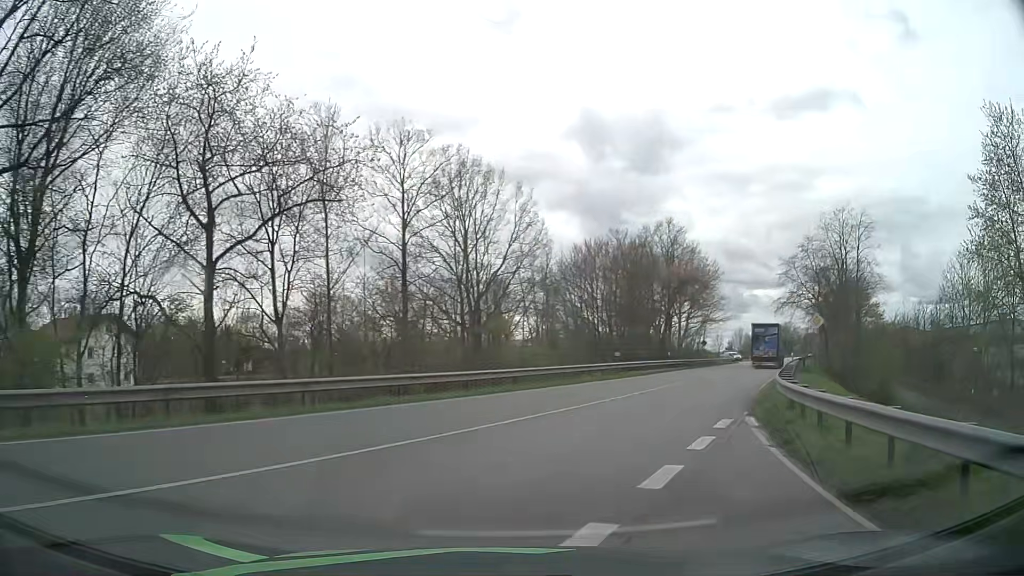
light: Day
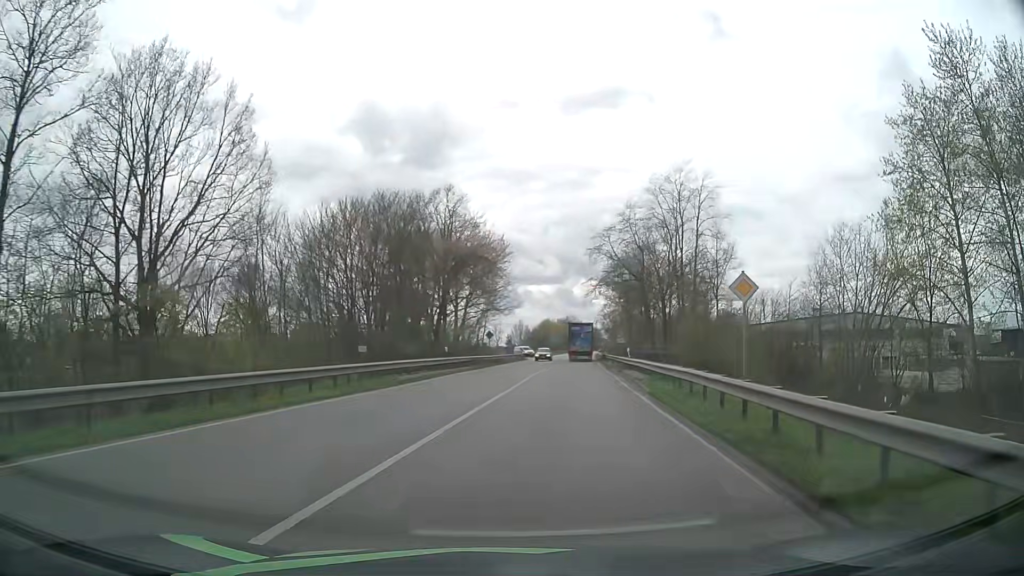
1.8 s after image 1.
(+3.0, +16.3) m; +19°
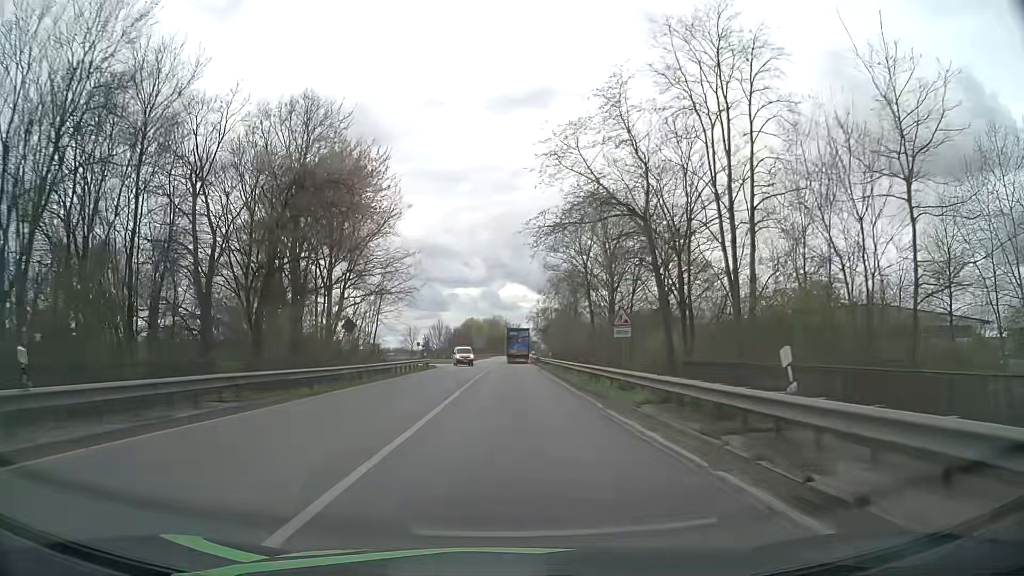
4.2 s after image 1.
(+2.5, +29.5) m; +6°
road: primary
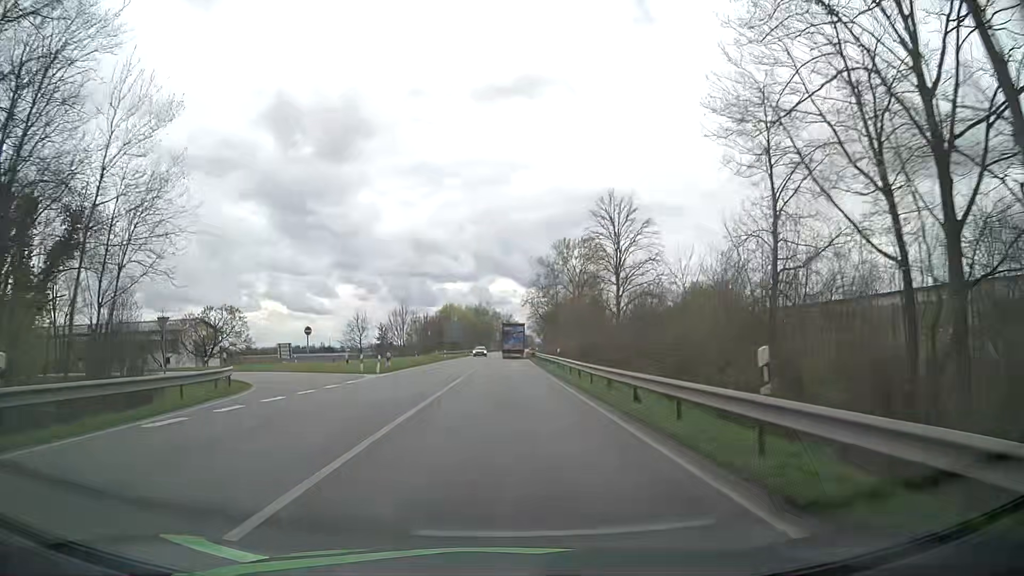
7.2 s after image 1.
(+0.6, +48.6) m; +1°
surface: asphalt
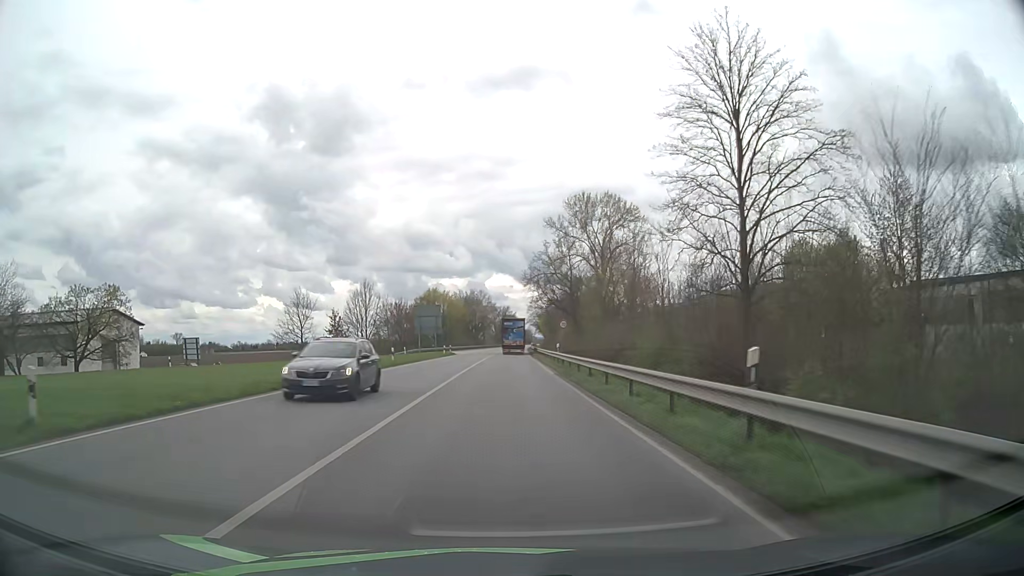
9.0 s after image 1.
(+0.2, +32.1) m; 0°
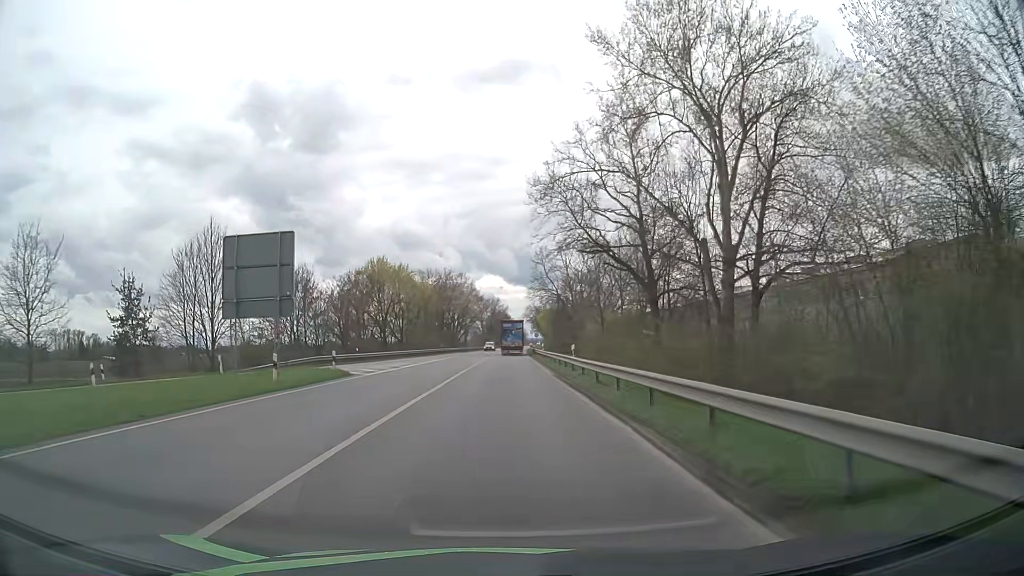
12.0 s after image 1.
(+0.3, +50.9) m; +1°
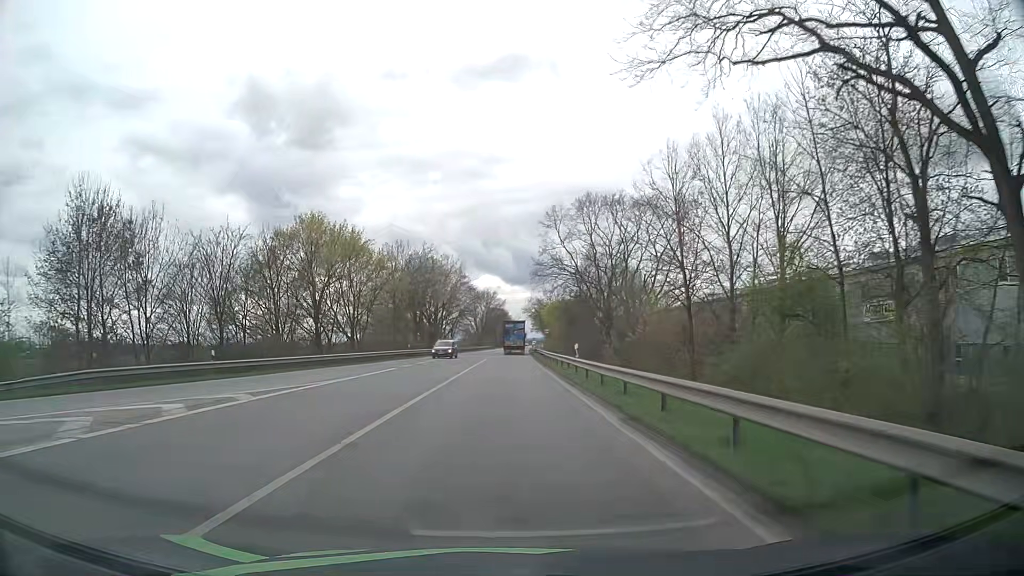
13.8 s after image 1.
(+0.1, +29.2) m; 0°
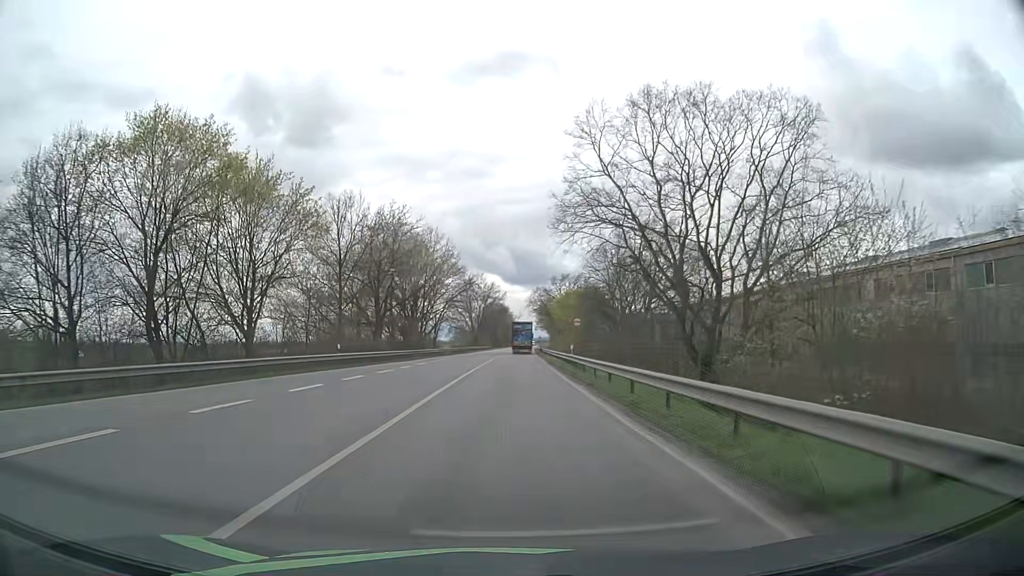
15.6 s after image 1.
(-0.1, +27.5) m; 0°
(0, +10) (0, +20) (0, +30) (0, +40) (0, +50) (+1, +60) (+1, +70) (+1, +80) (+1, +90) (+2, +100) m
